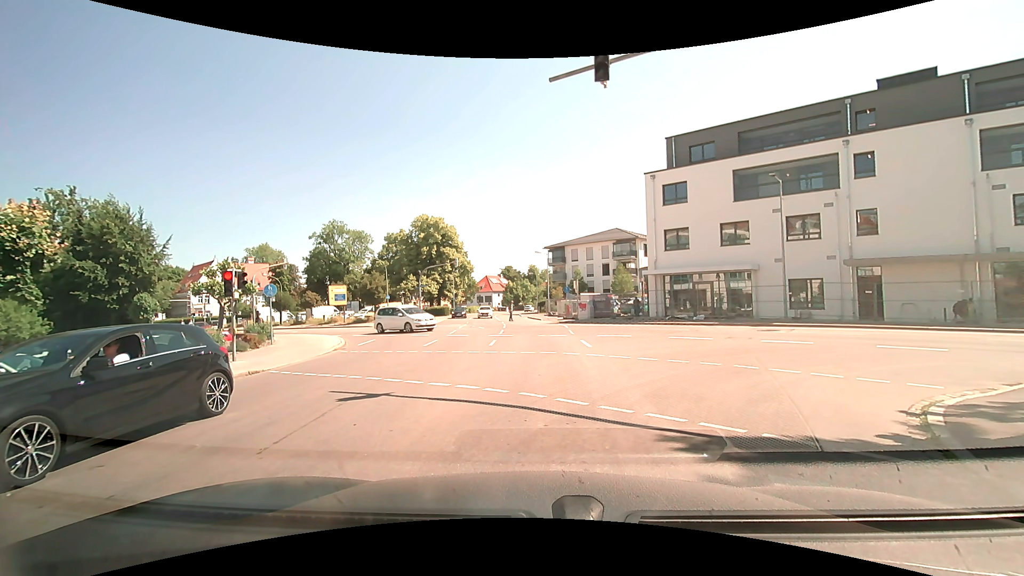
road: tertiary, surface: asphalt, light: Day
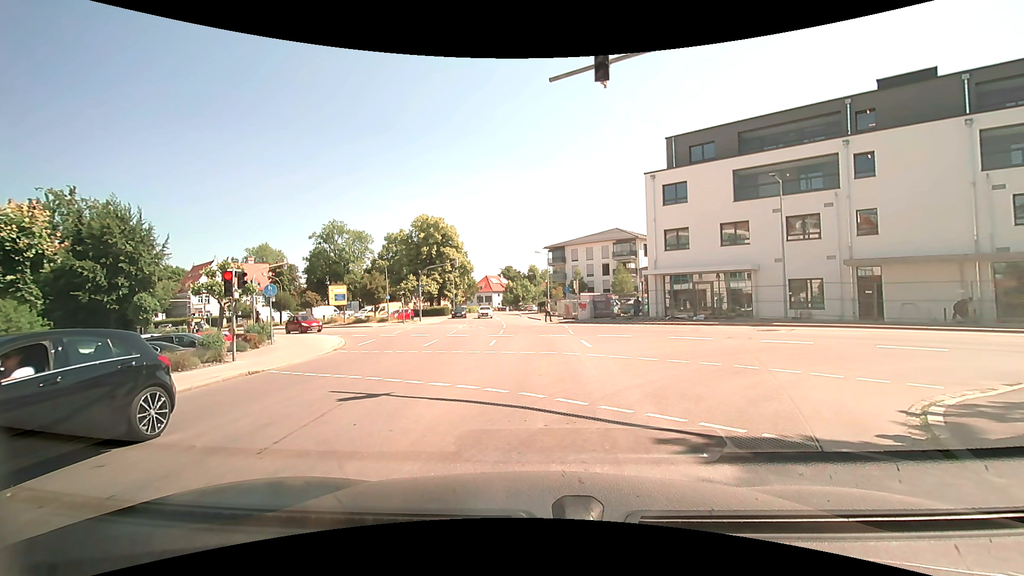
(0.0, 0.0) m; 0°
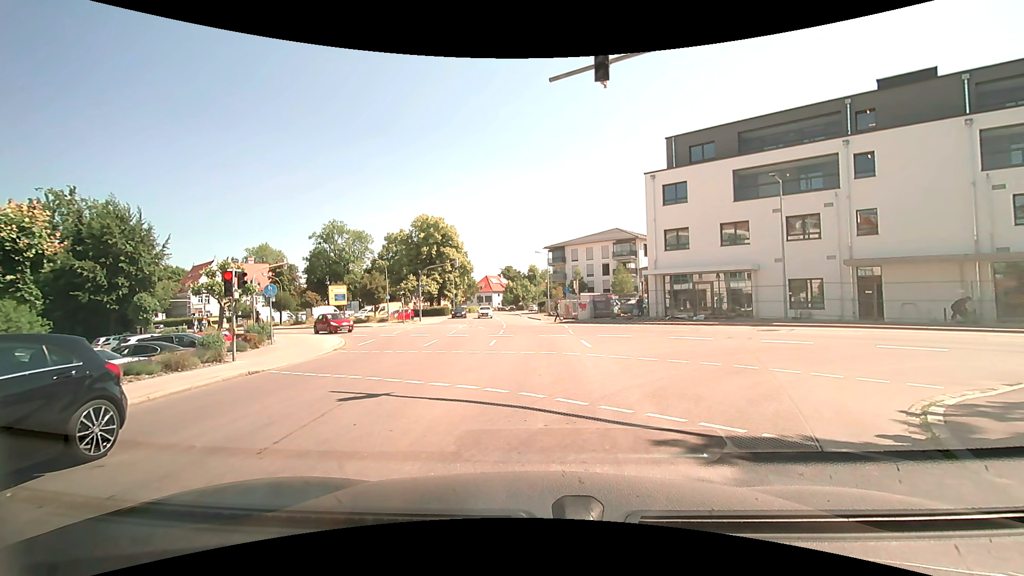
(0.0, 0.0) m; 0°
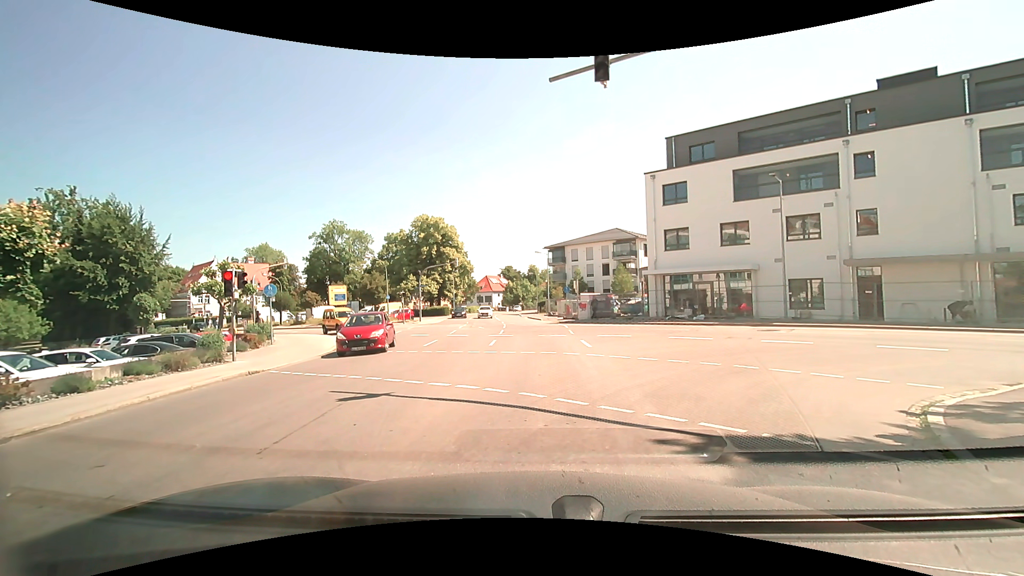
(0.0, 0.0) m; 0°
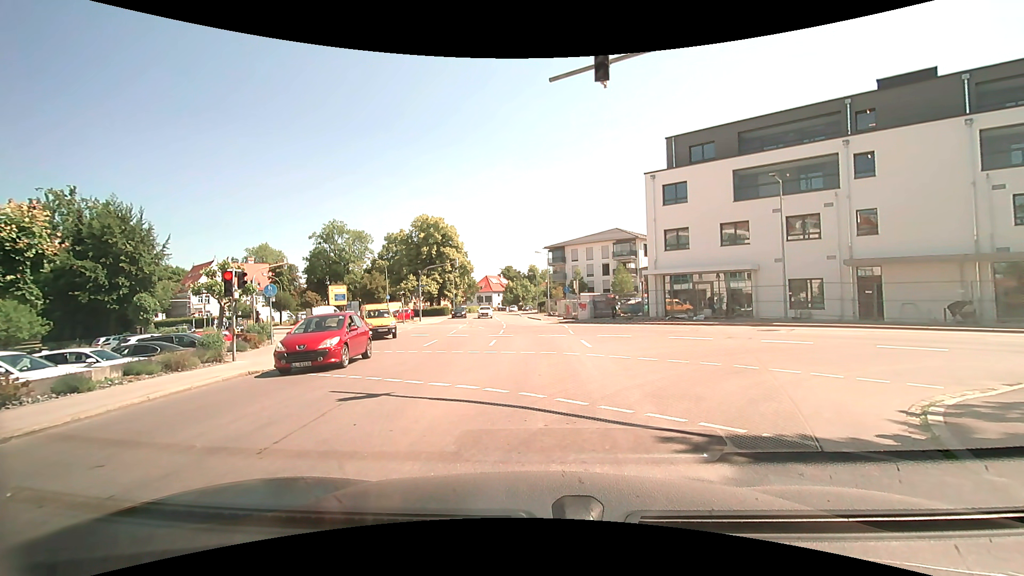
(0.0, 0.0) m; 0°
